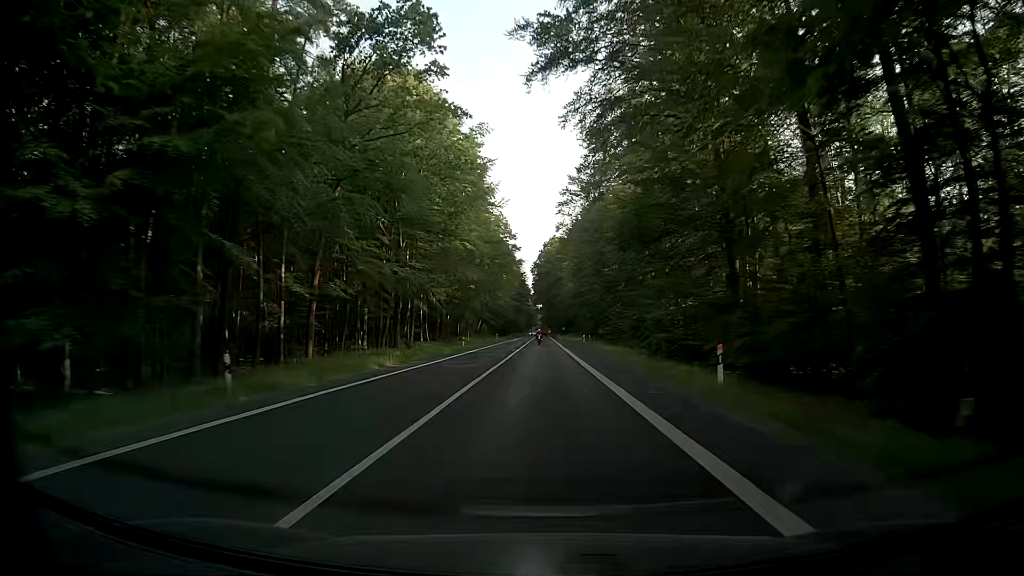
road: secondary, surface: asphalt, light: Day
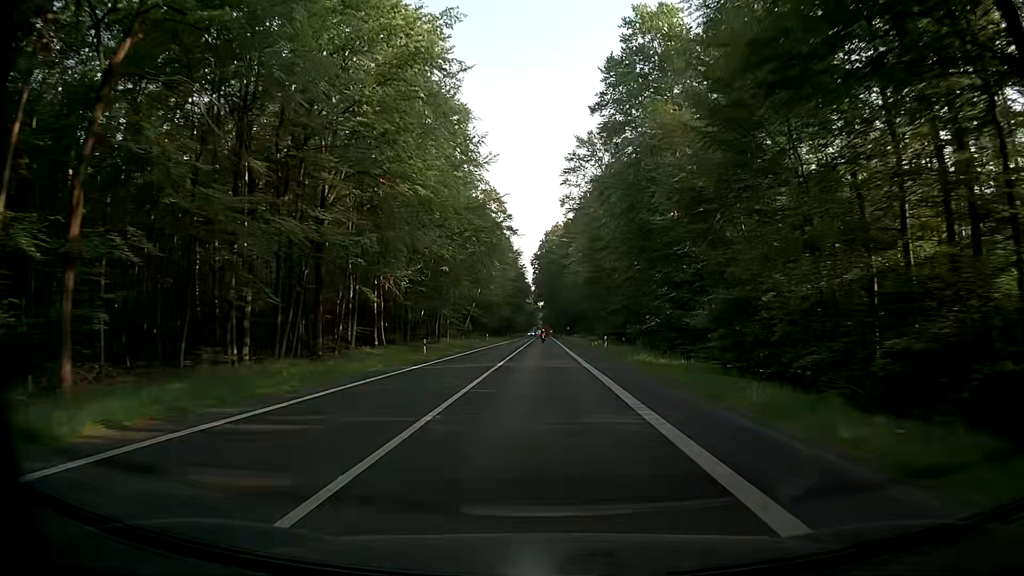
(-0.2, +21.9) m; 0°
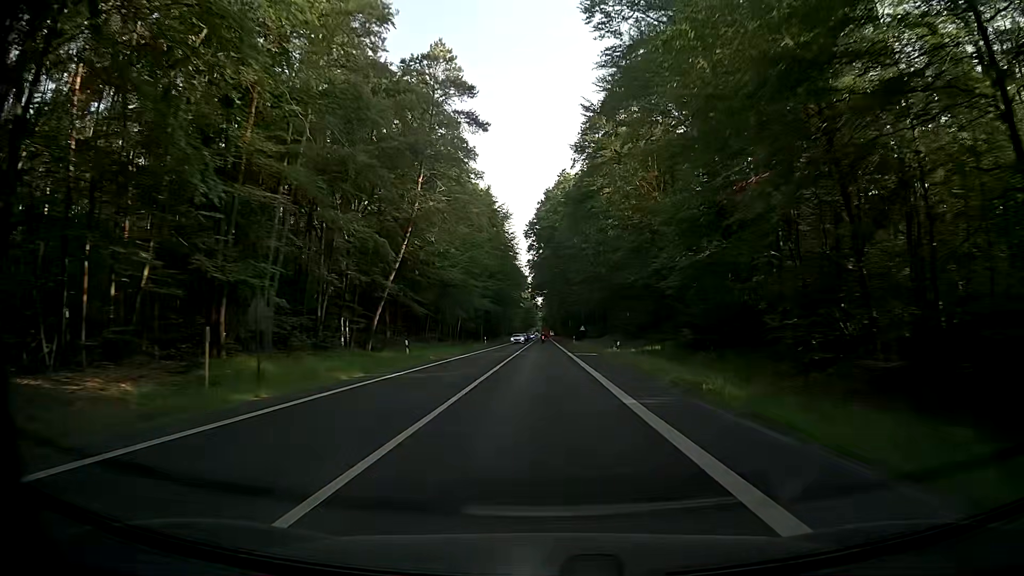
(-0.4, +54.7) m; -1°
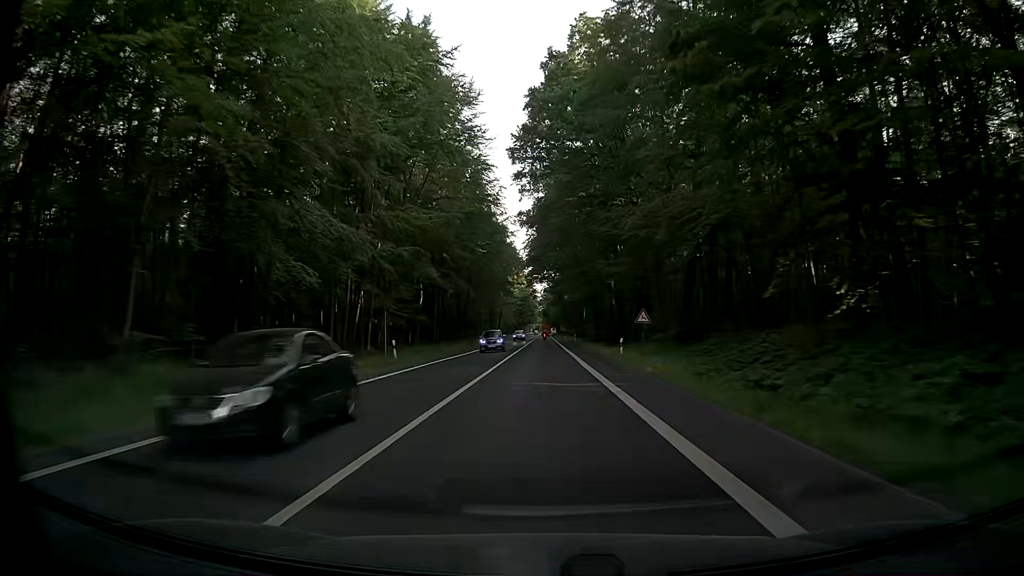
(+0.1, +54.6) m; 0°
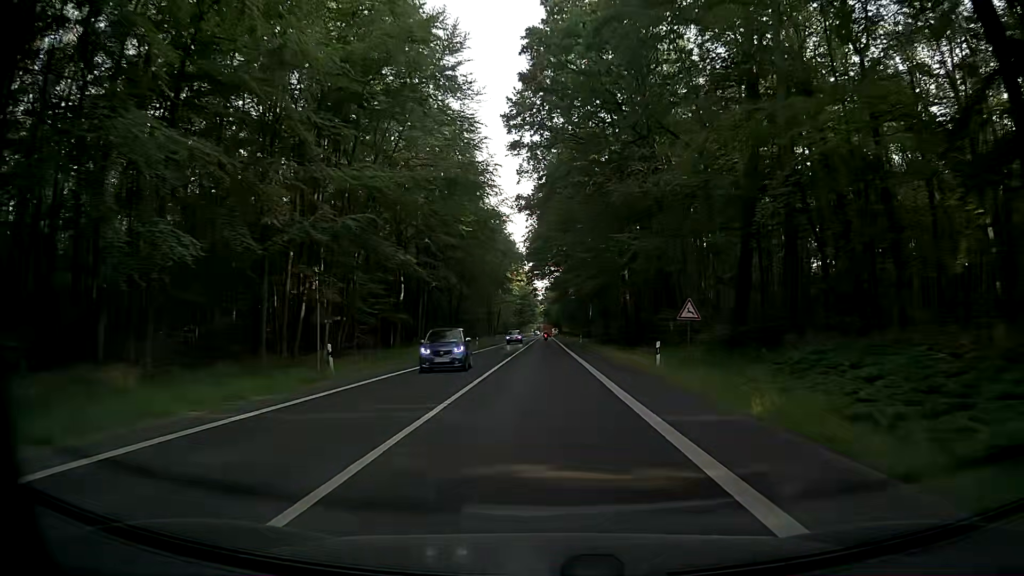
(0.0, +10.9) m; -1°
